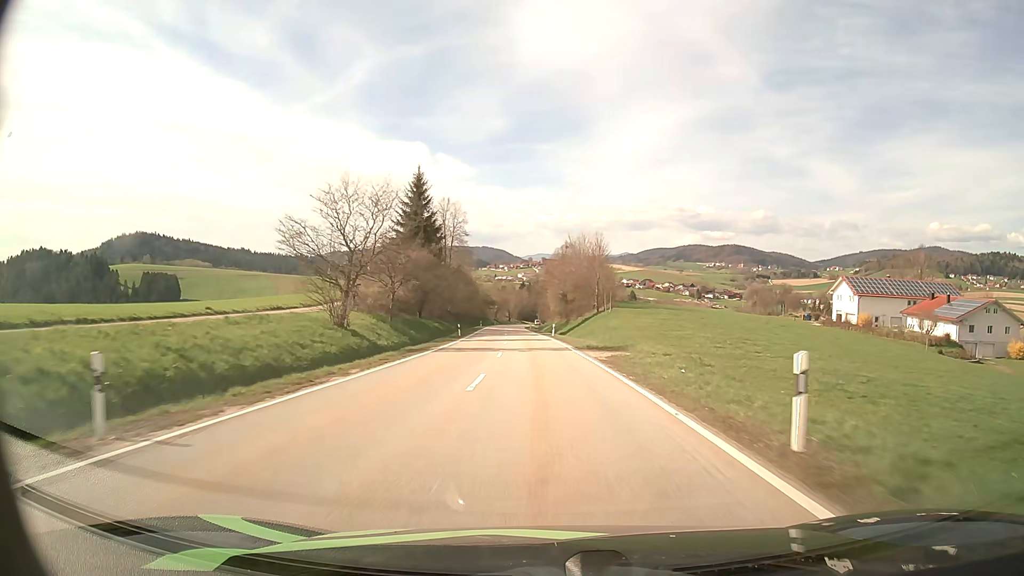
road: secondary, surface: asphalt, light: Day
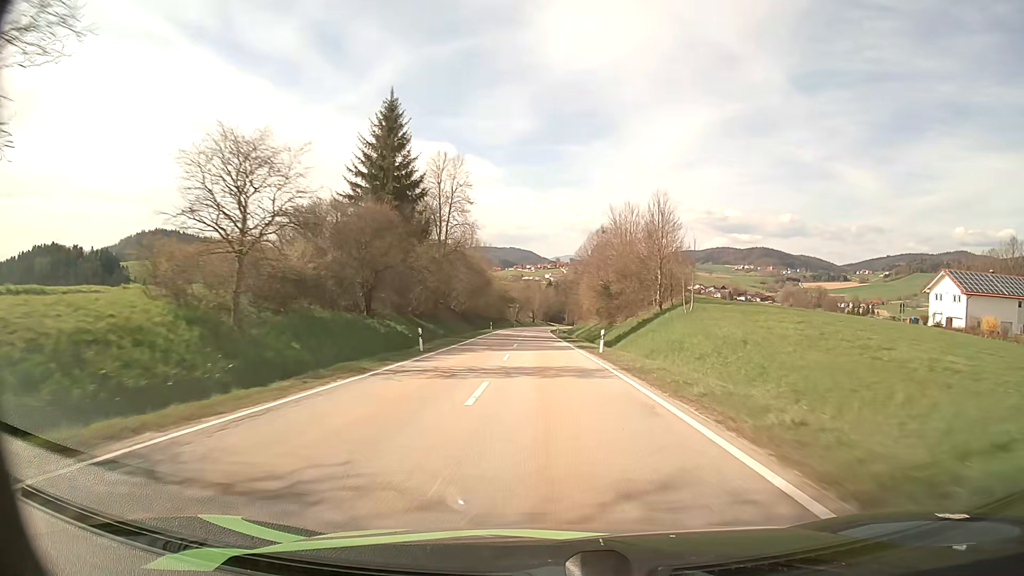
(-0.8, +27.6) m; -3°
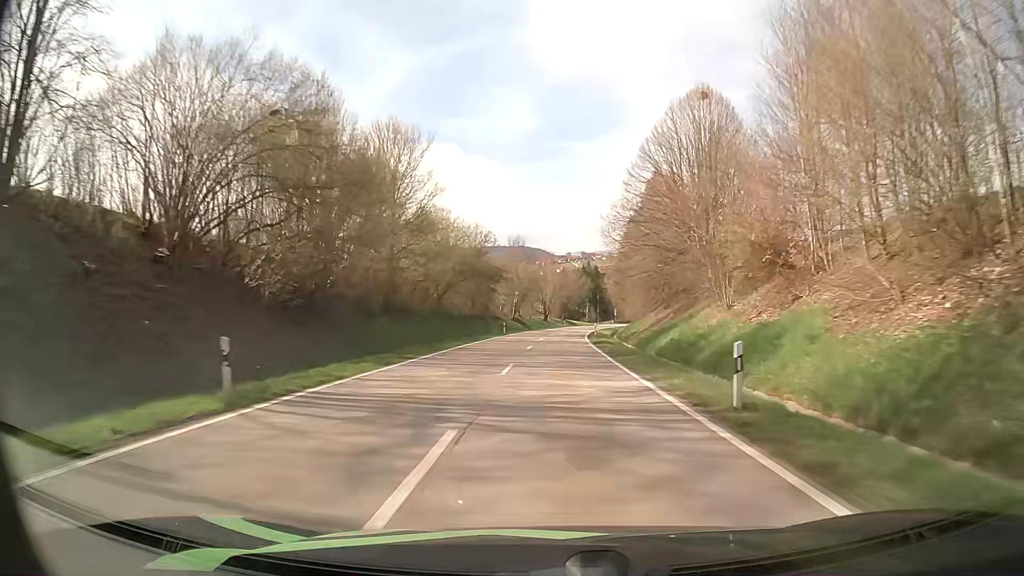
(-1.4, +70.4) m; -1°
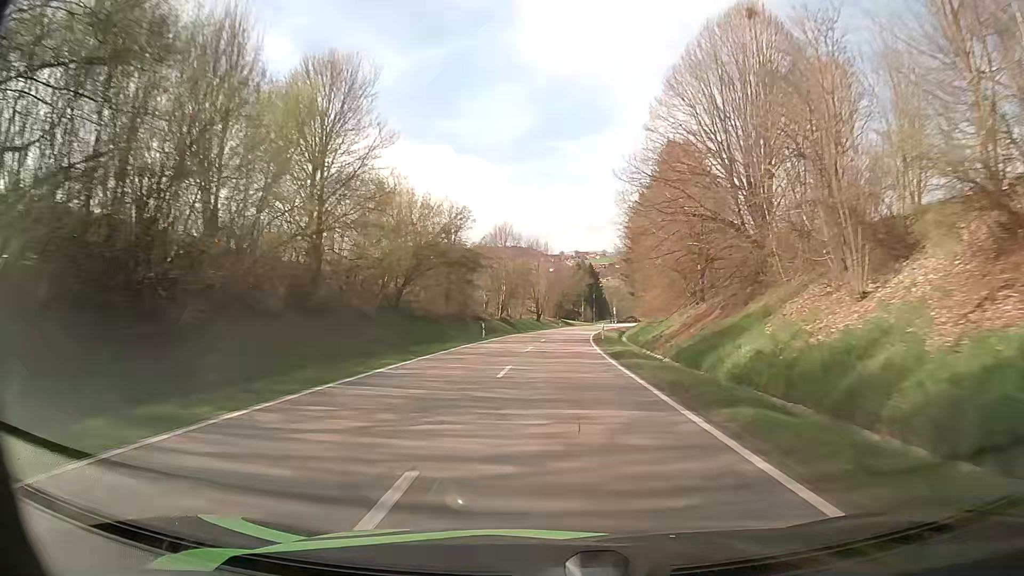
(+0.1, +14.2) m; 0°
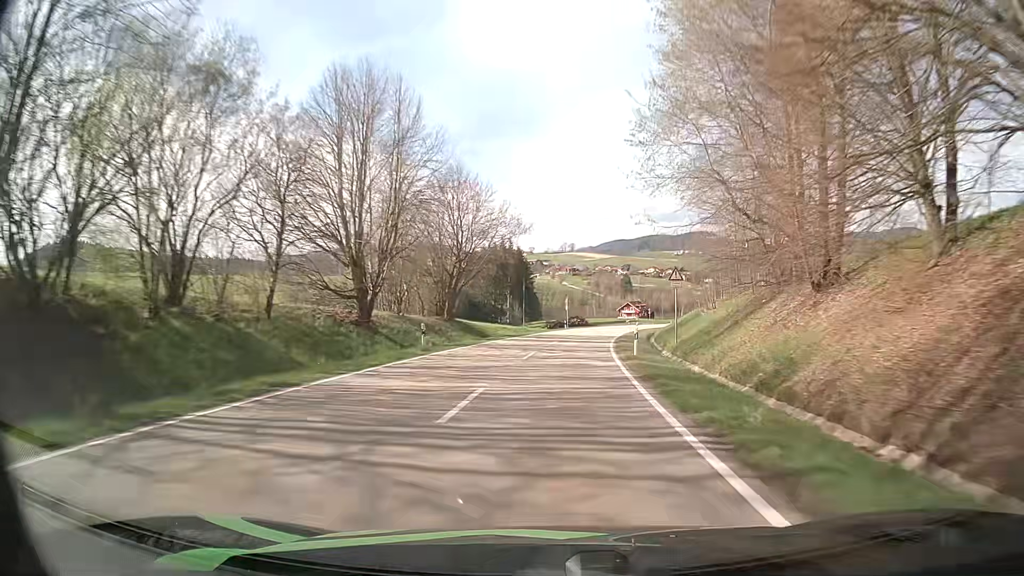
(+3.5, +70.7) m; +6°
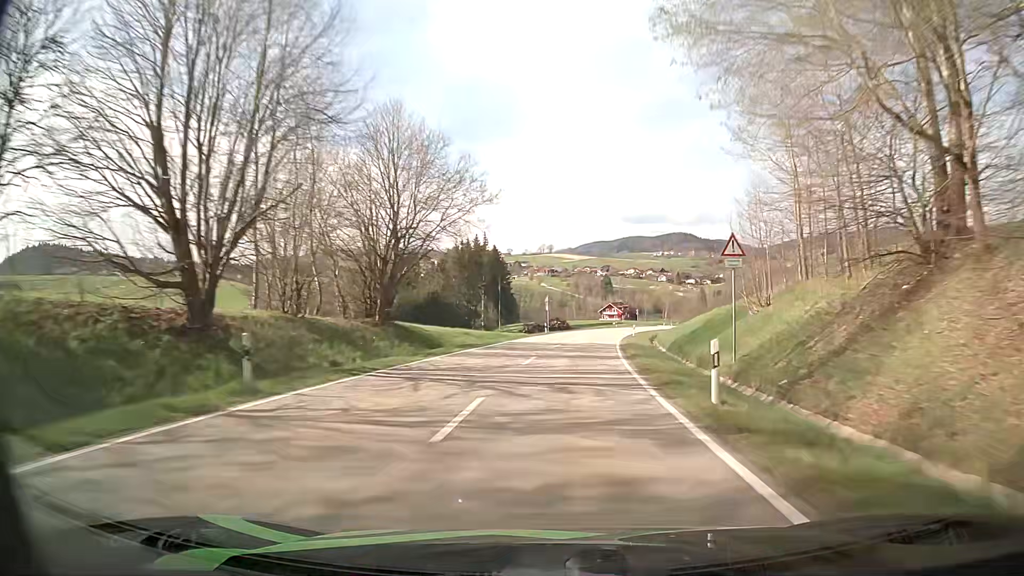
(+0.2, +14.1) m; +2°
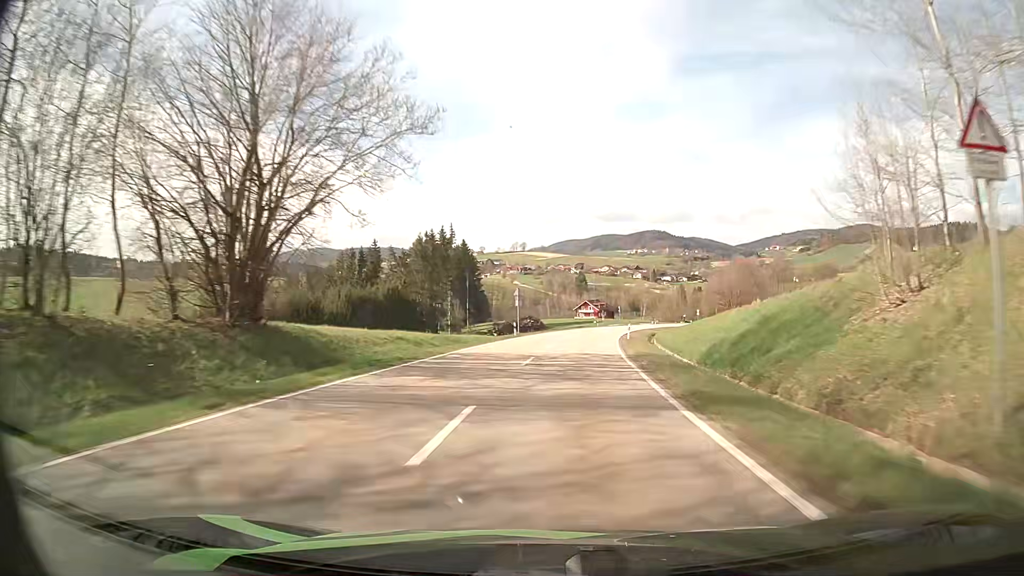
(+0.2, +14.1) m; +2°
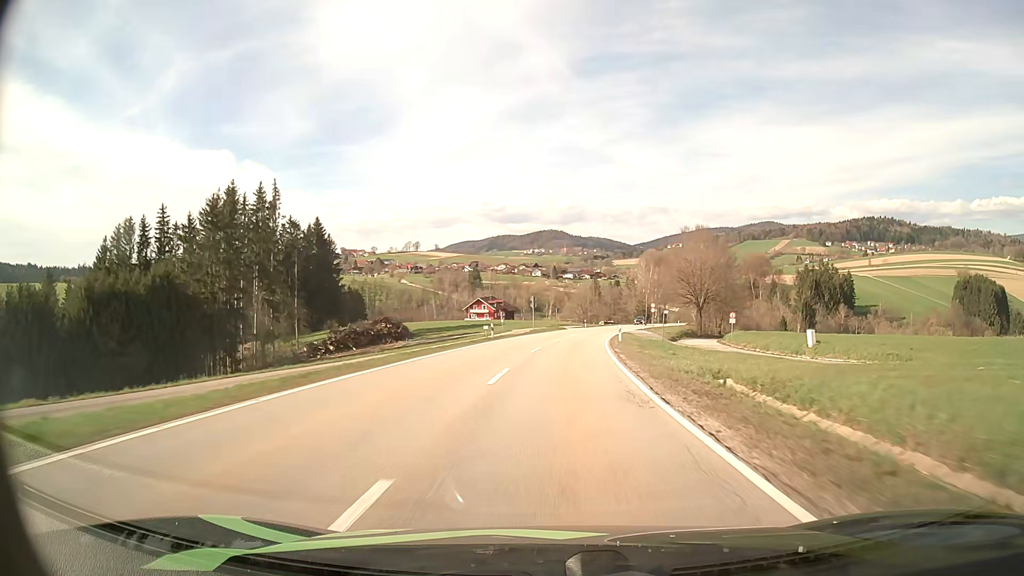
(+4.4, +56.0) m; +9°
